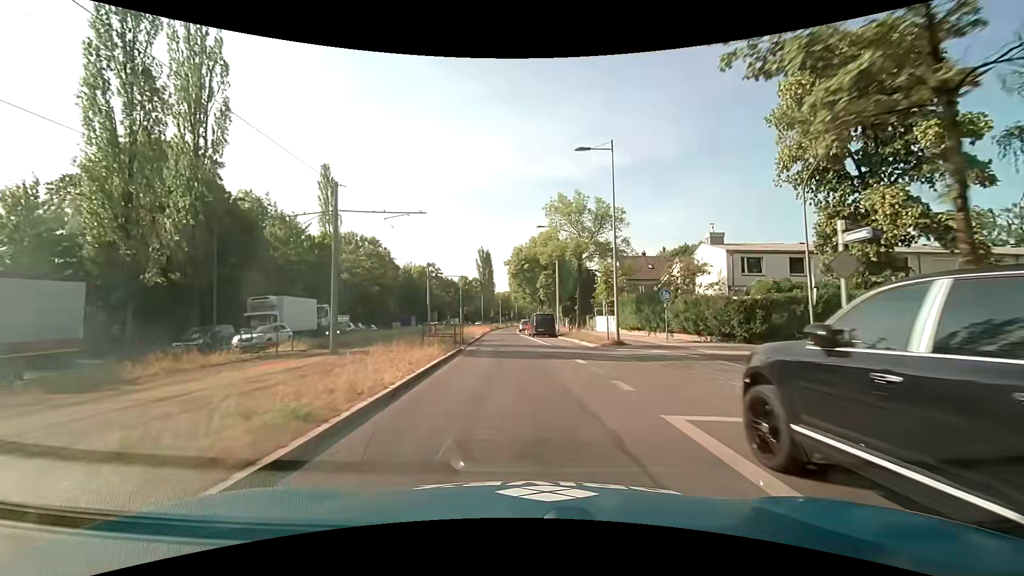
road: secondary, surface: asphalt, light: Day
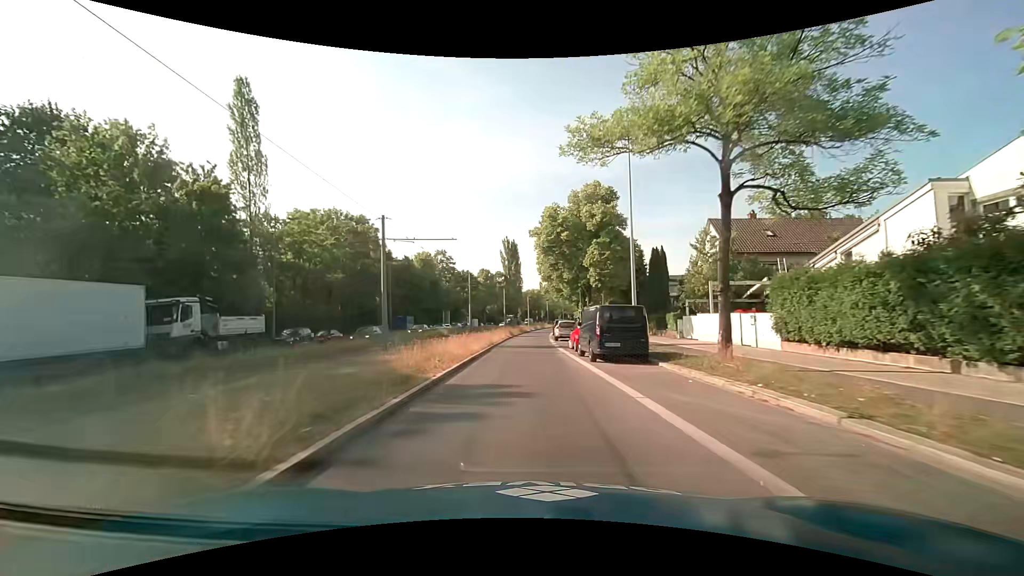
(-0.9, +23.5) m; -4°
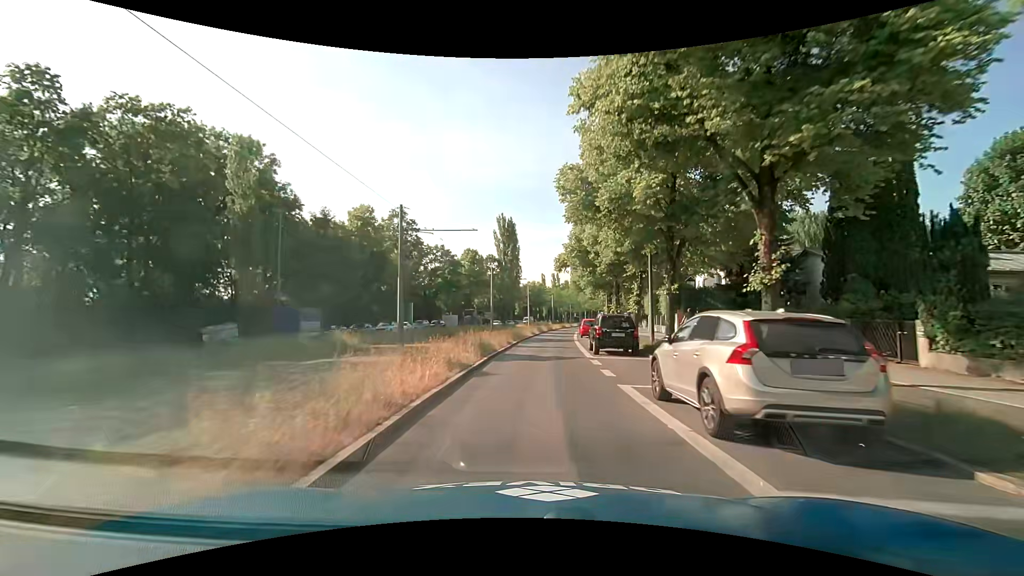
(-0.4, +31.1) m; 0°
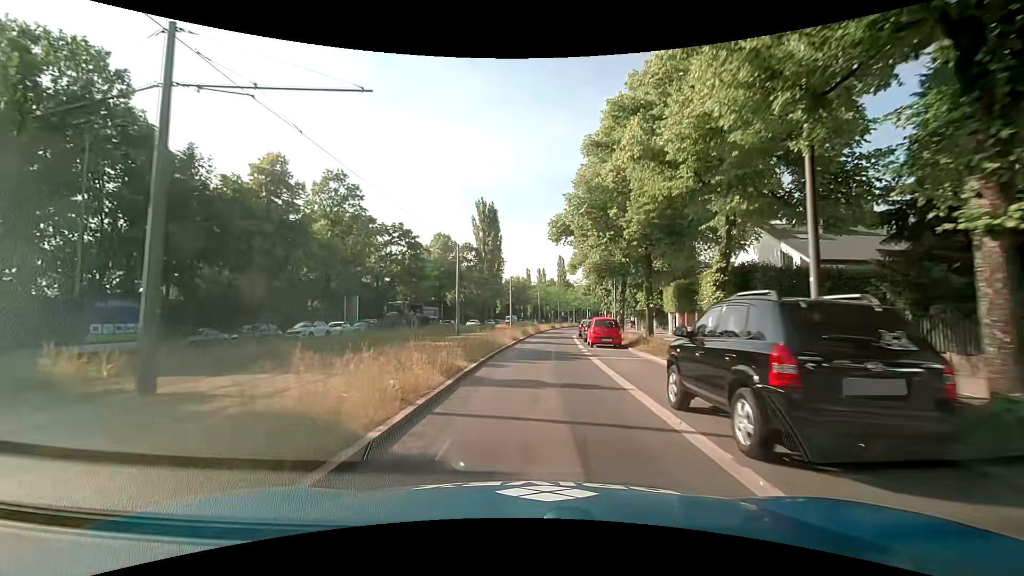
(+0.2, +15.3) m; +2°
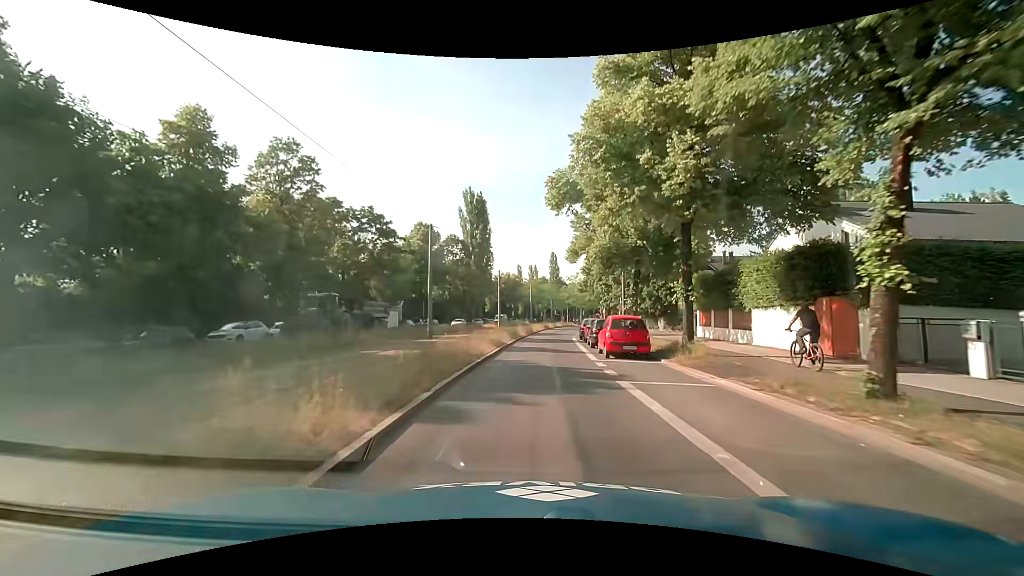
(0.0, +7.6) m; +1°
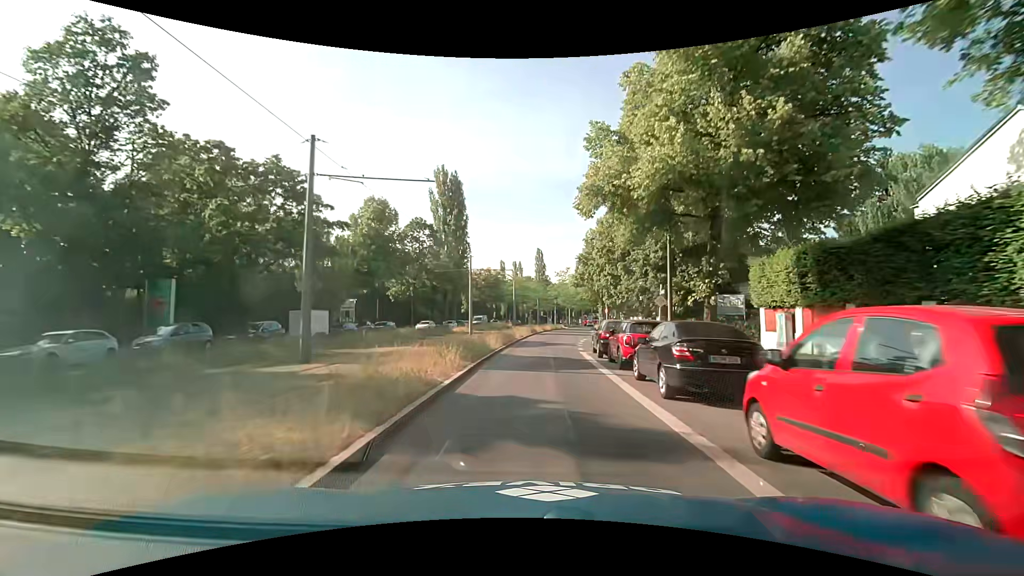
(+0.2, +15.1) m; +1°
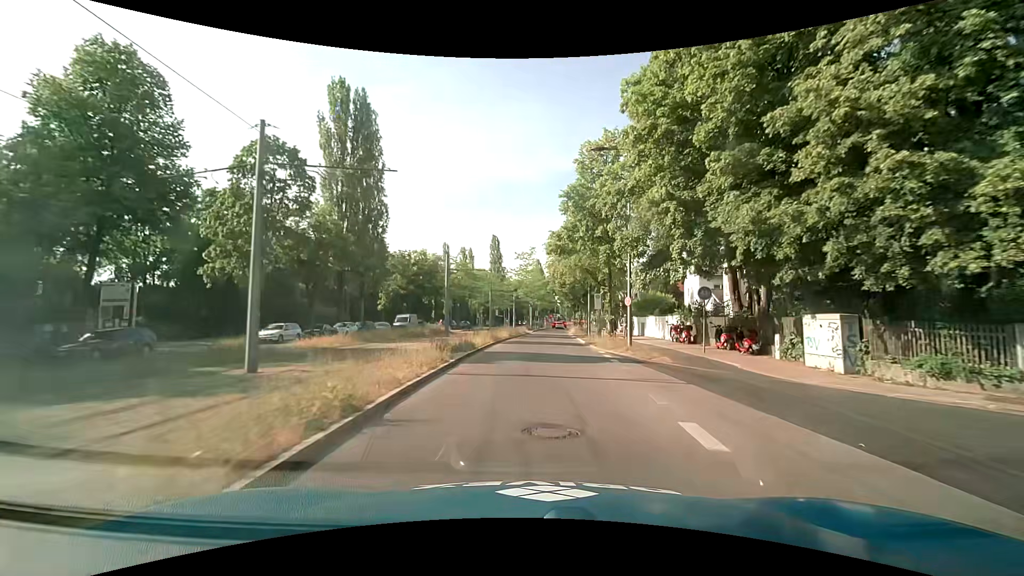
(+1.4, +29.8) m; +5°
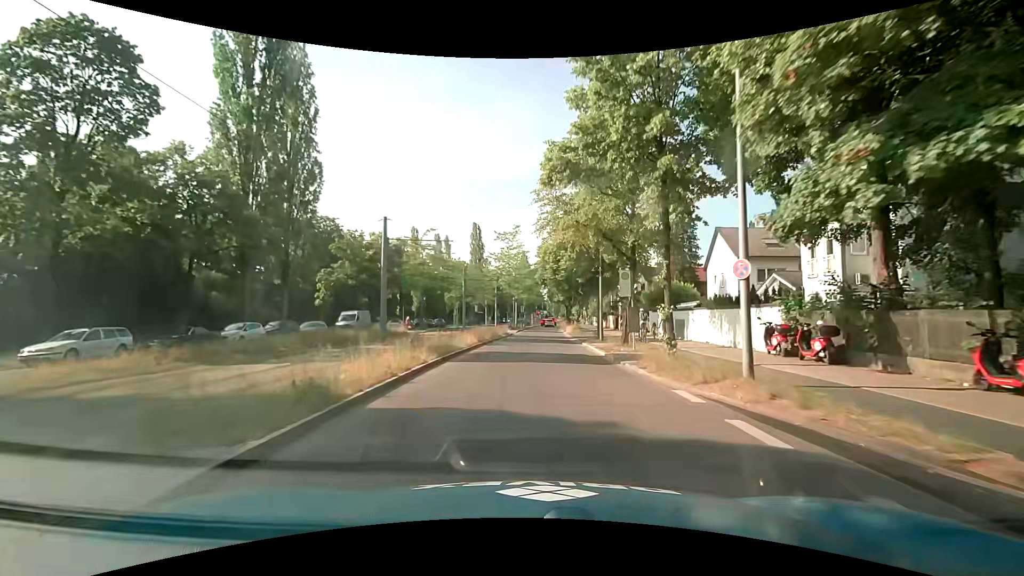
(+0.3, +14.9) m; +1°
(0, +10) (0, +20) (+1, +30) (+1, +40) (+2, +50) (+2, +60) (+3, +70) (+4, +80) (+4, +90) (+5, +100) m
